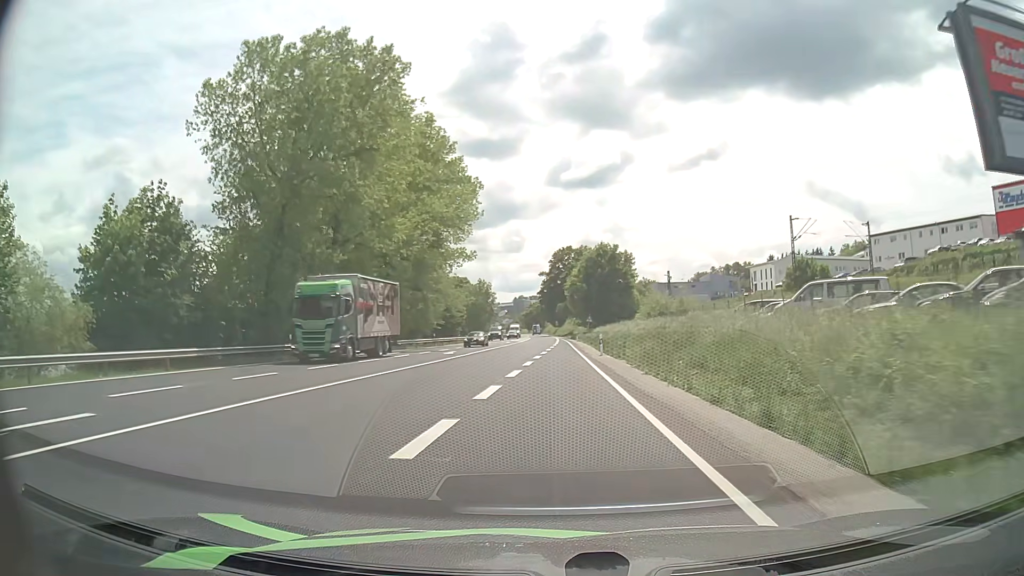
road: primary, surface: asphalt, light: Day
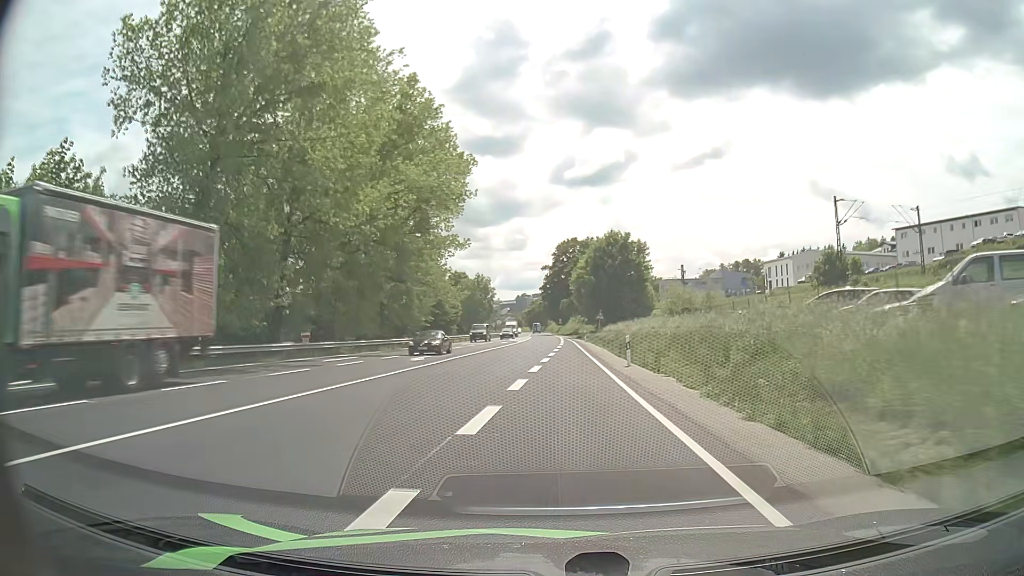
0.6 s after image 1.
(0.0, +10.6) m; 0°
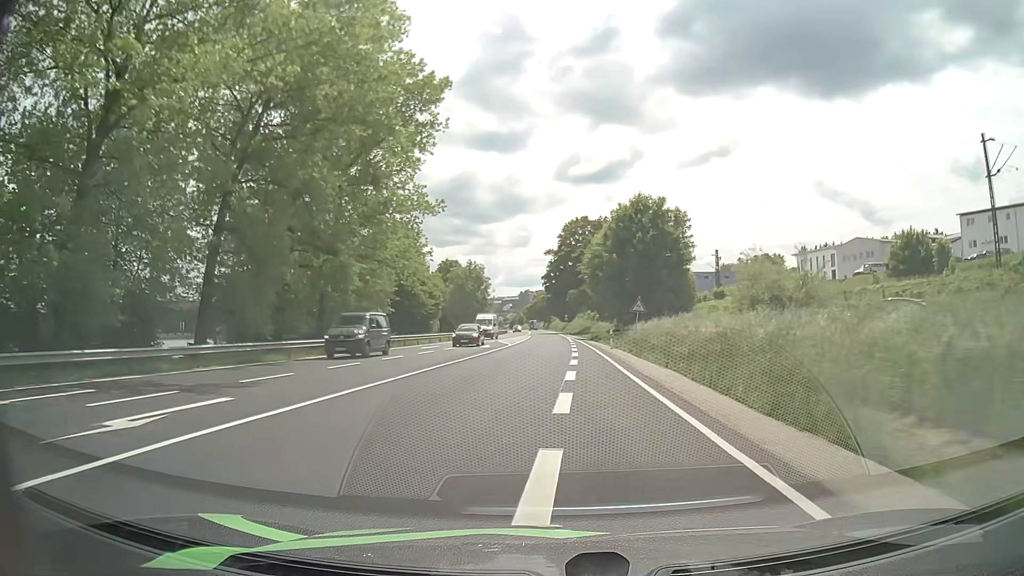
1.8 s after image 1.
(-0.1, +22.5) m; -1°
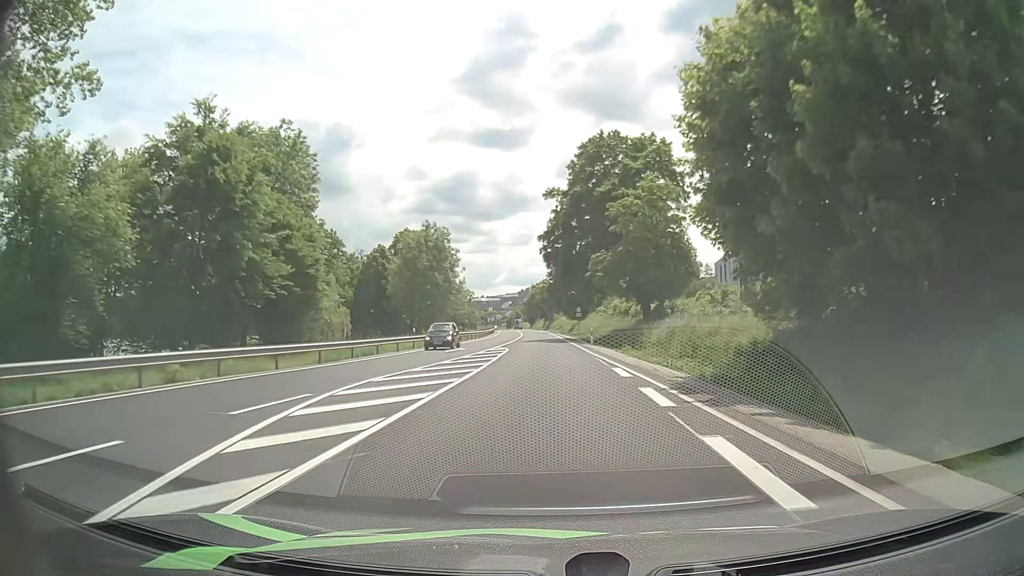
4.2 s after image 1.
(+0.1, +47.8) m; 0°
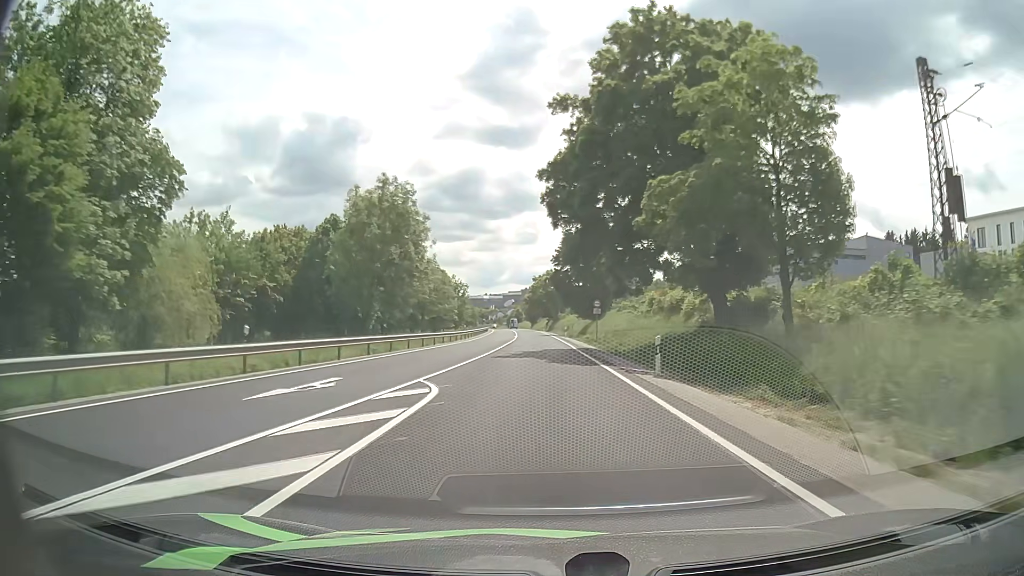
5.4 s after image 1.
(-0.2, +25.0) m; -1°
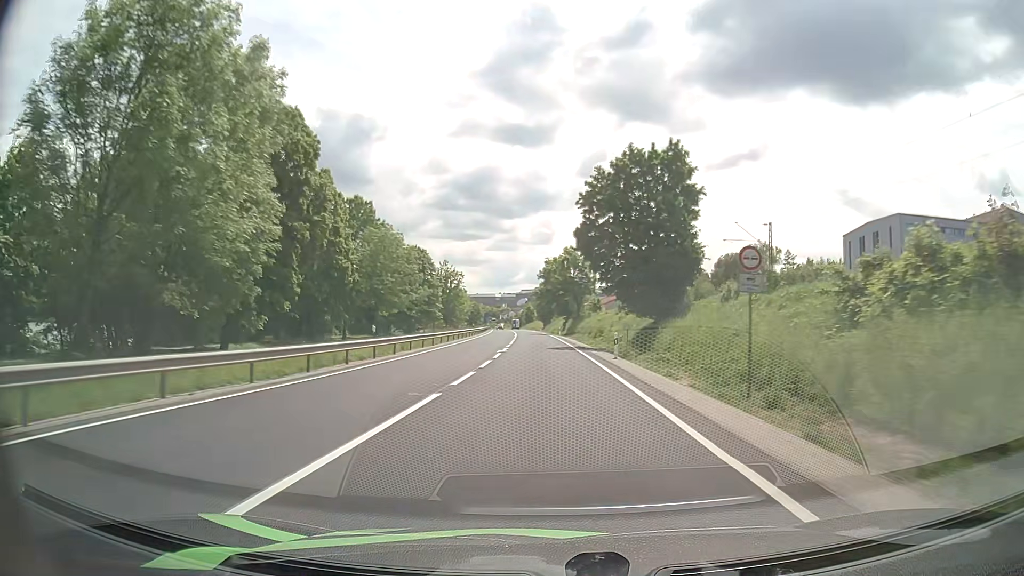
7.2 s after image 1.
(-0.2, +38.9) m; -1°
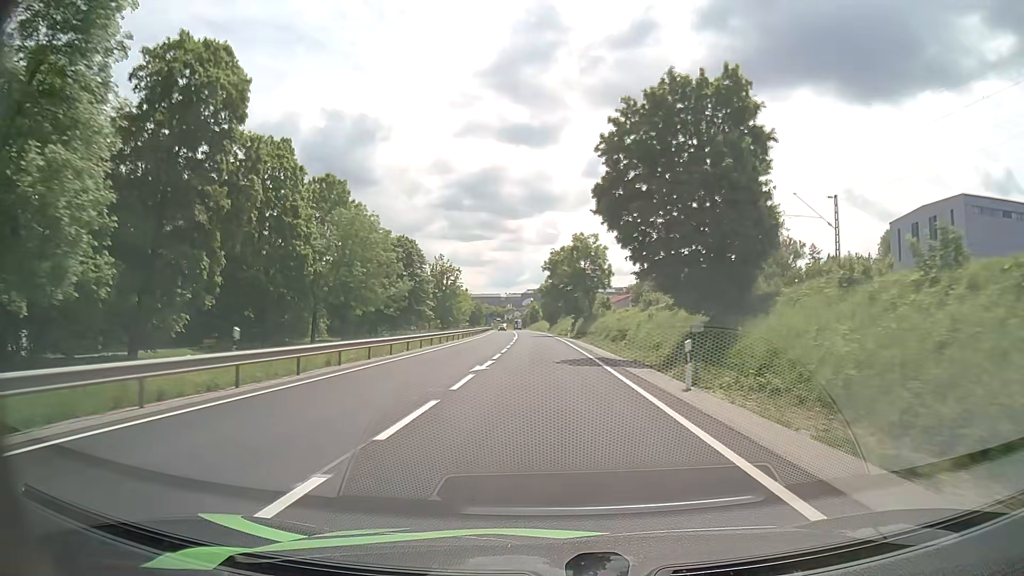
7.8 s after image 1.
(-0.1, +13.2) m; -1°
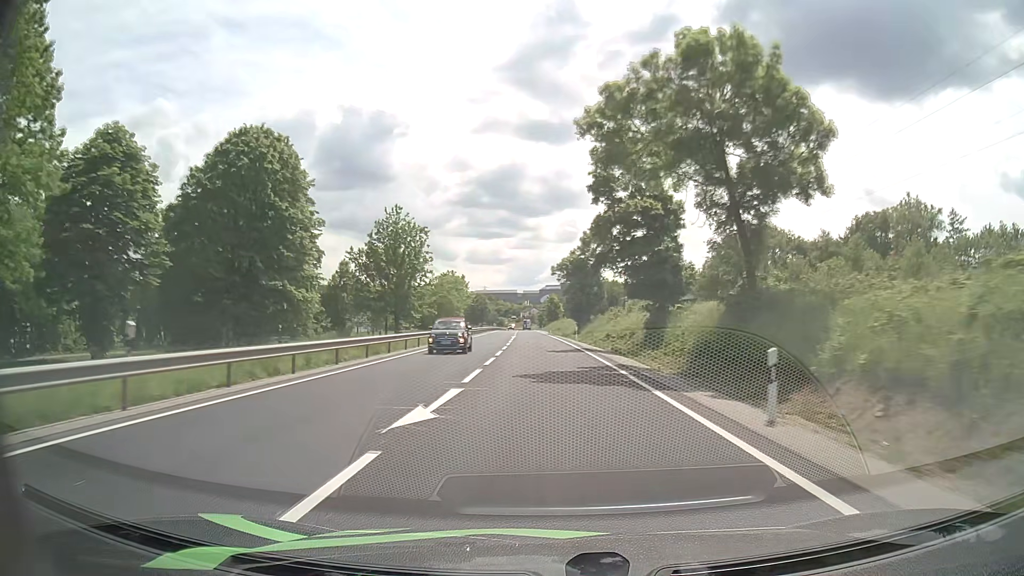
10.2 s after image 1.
(-1.0, +53.4) m; -2°
(0, +10) (0, +20) (0, +30) (0, +40) (-1, +50) (-1, +60) (-1, +70) (-2, +80) (-2, +90) (-2, +100) m
